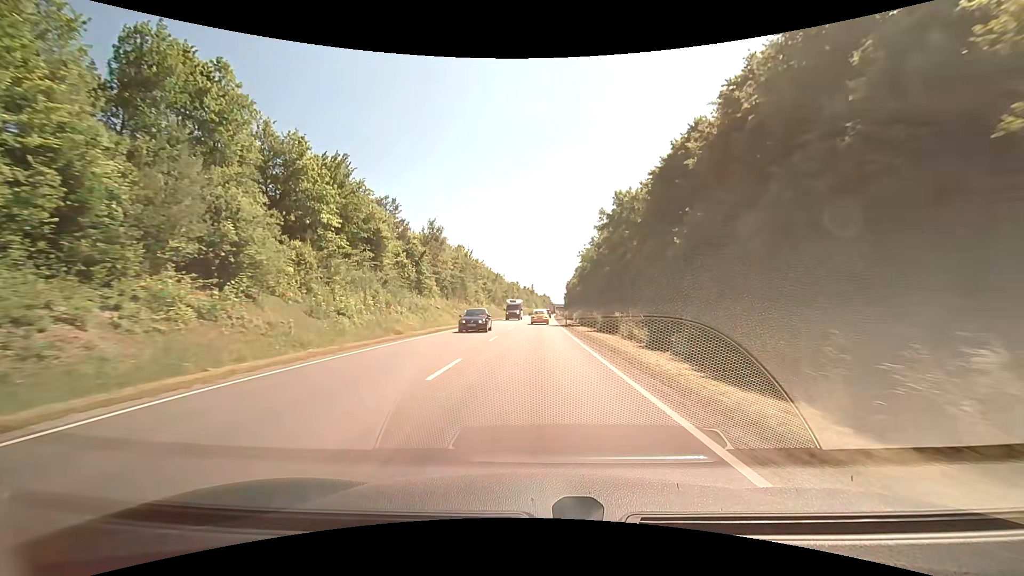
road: primary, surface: asphalt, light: Day
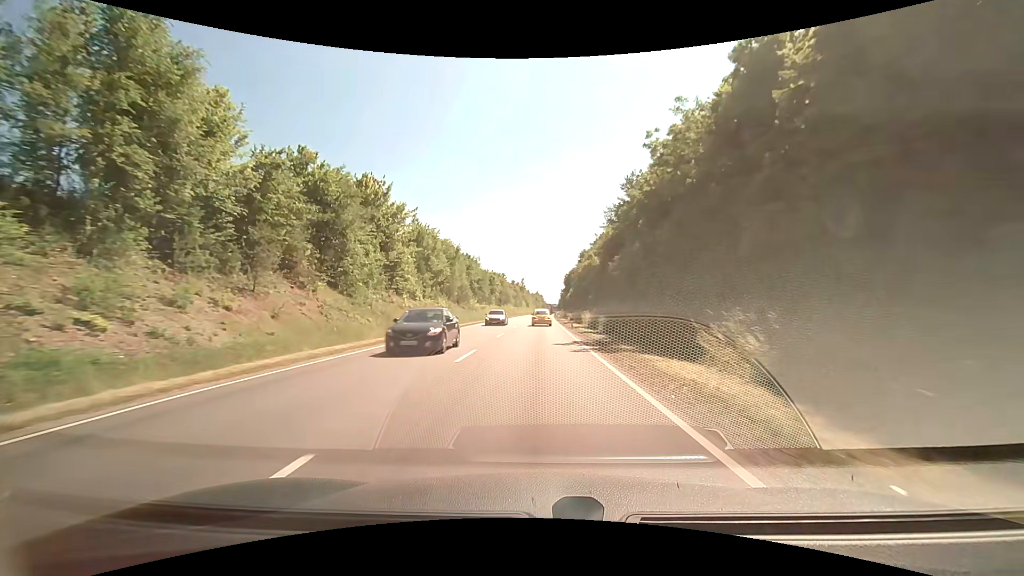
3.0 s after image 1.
(+0.2, +57.7) m; +1°
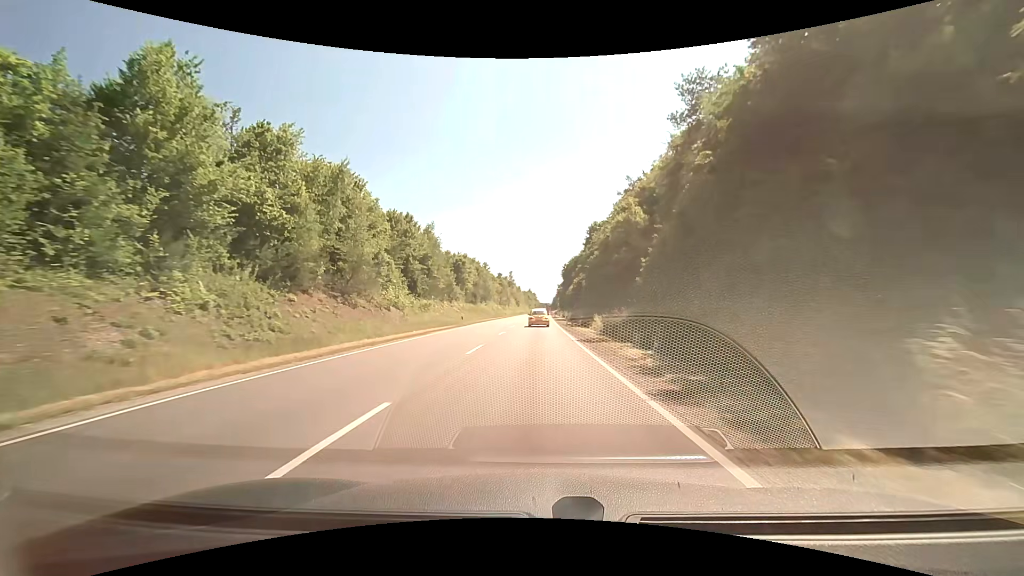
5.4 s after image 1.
(+0.2, +46.2) m; +1°
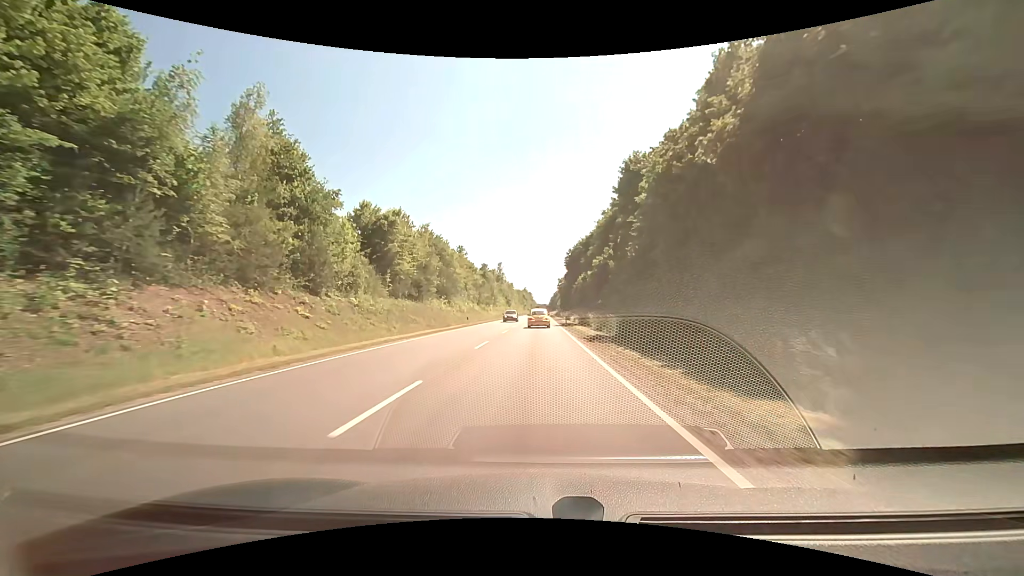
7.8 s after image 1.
(+0.2, +46.6) m; 0°
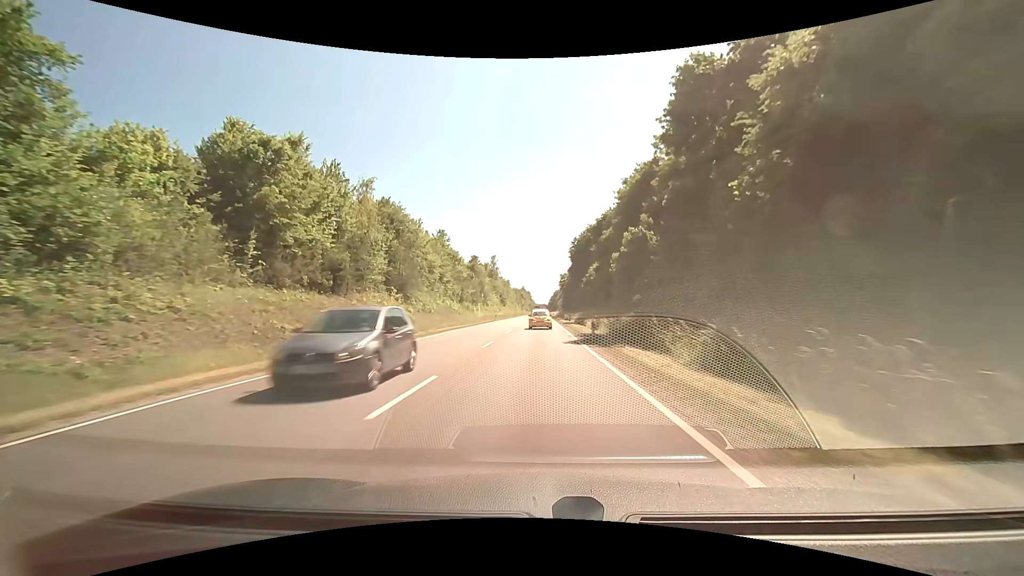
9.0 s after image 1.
(-0.1, +23.6) m; 0°
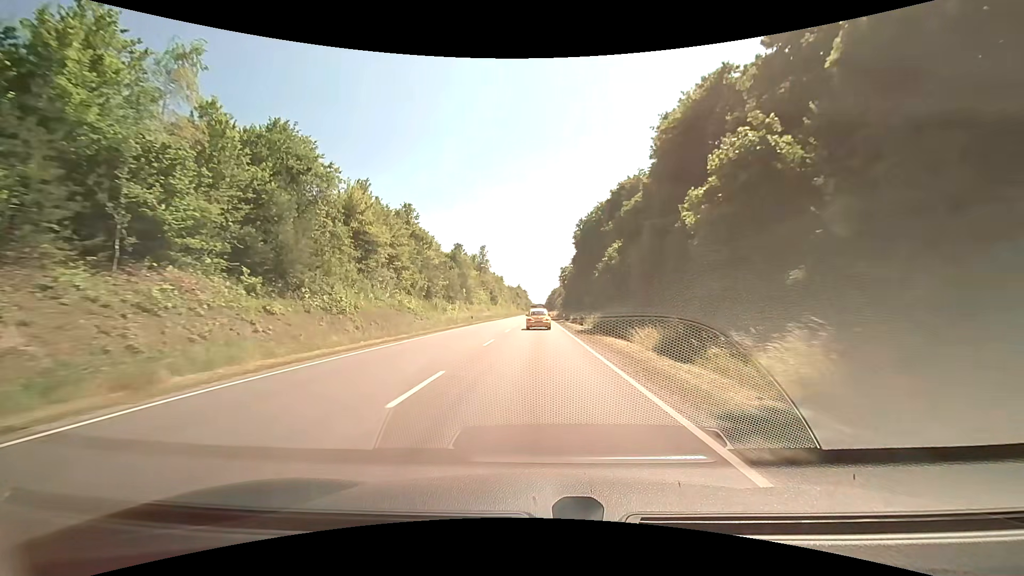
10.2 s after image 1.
(+0.2, +23.7) m; +1°
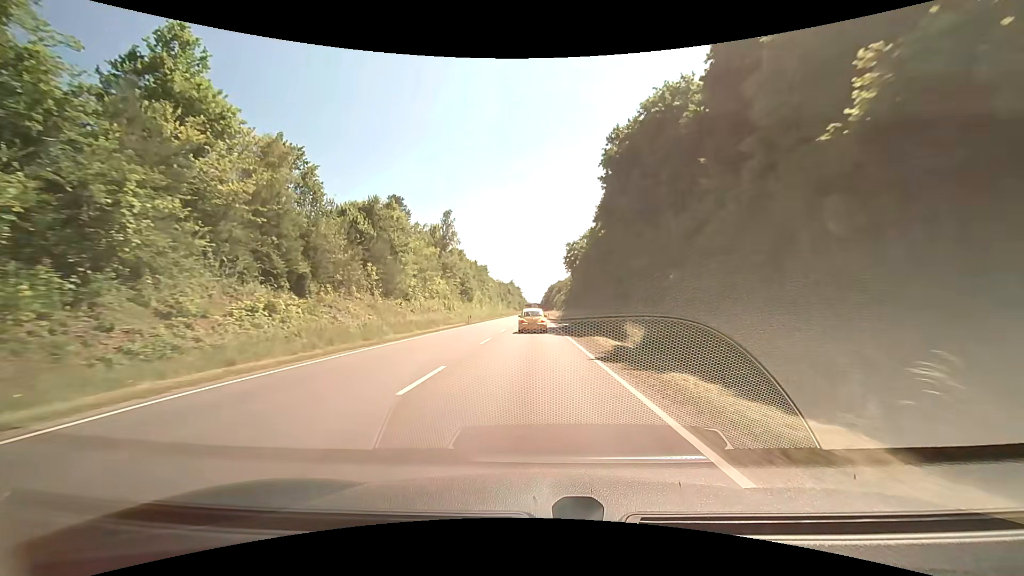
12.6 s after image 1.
(+0.5, +47.8) m; +1°
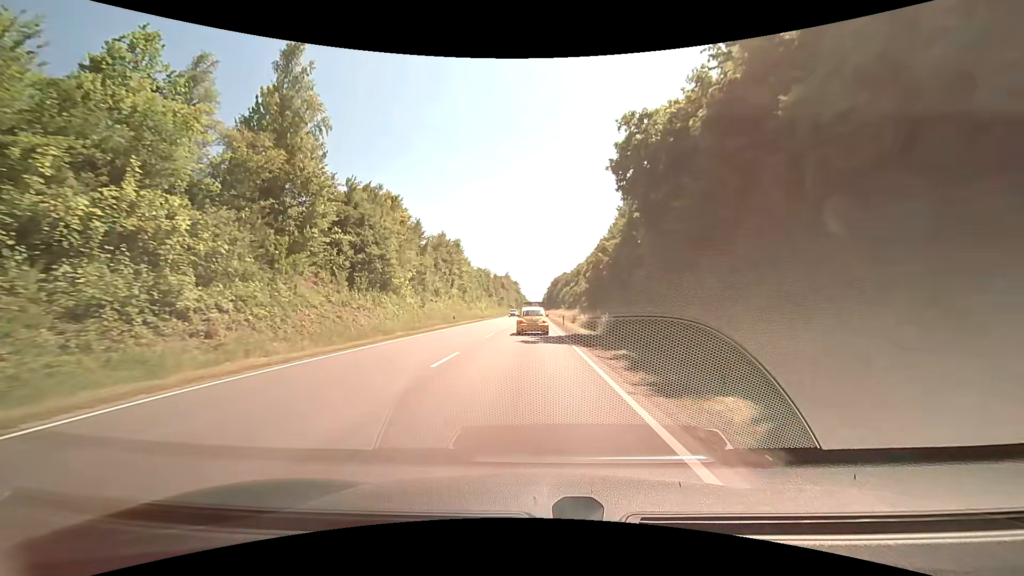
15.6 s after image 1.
(0.0, +57.0) m; 0°
(0, +10) (0, +20) (0, +30) (0, +40) (0, +50) (-1, +60) (-1, +70) (-1, +80) (-1, +90) (-1, +100) m
